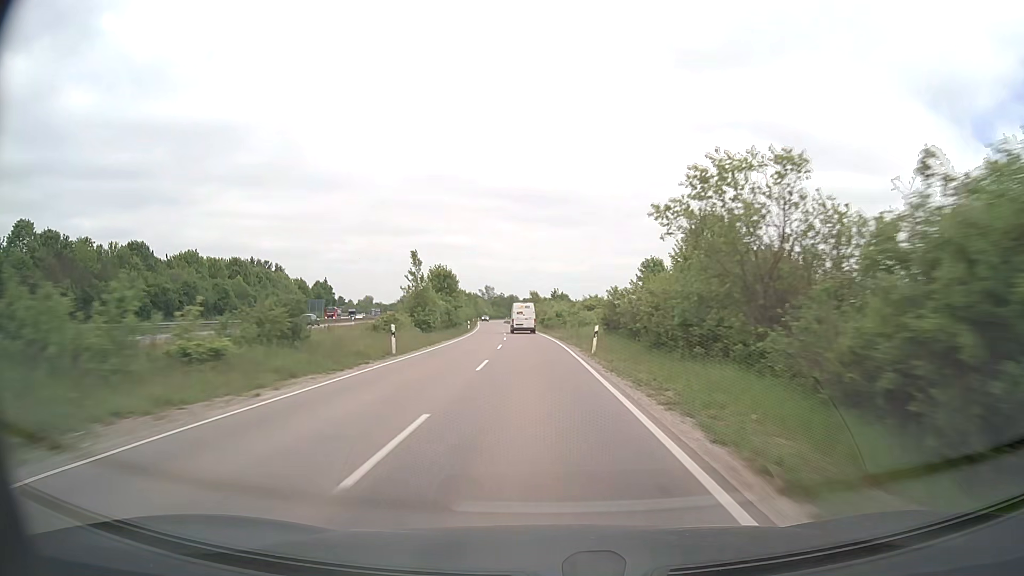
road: secondary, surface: asphalt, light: Day
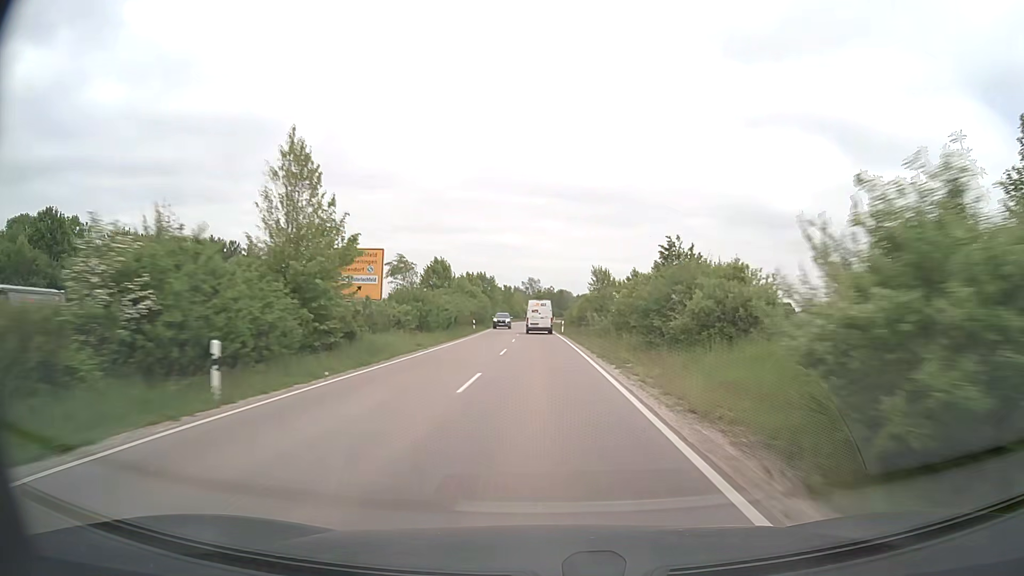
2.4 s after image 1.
(-2.6, +65.7) m; -4°
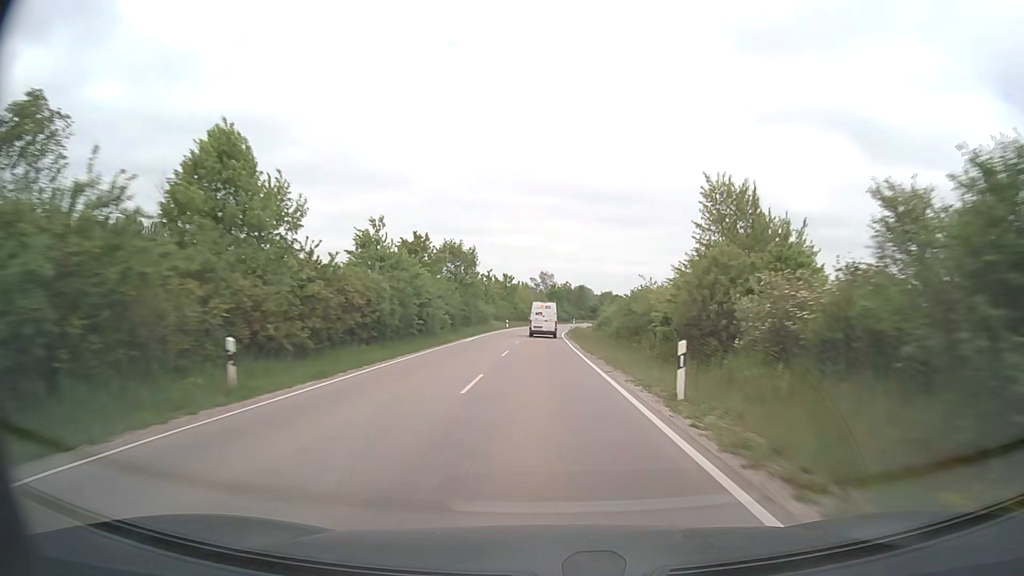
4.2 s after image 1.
(-0.6, +47.6) m; -1°
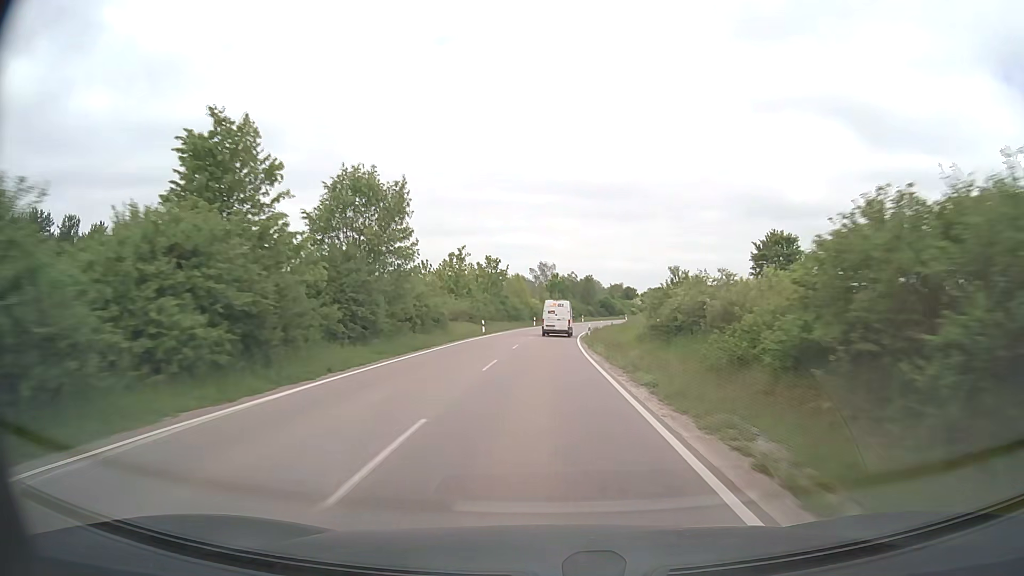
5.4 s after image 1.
(0.0, +31.4) m; 0°
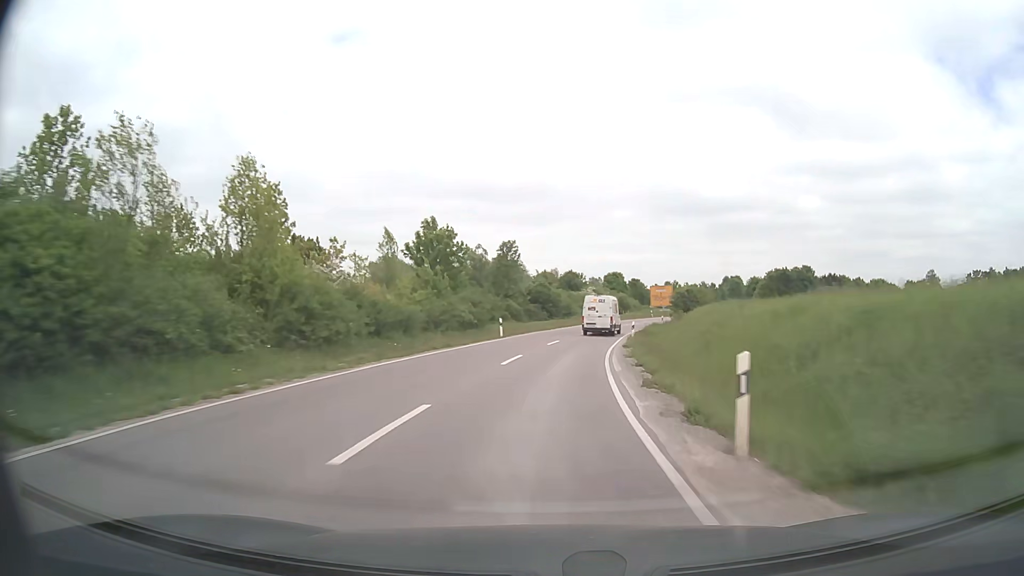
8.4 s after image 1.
(+3.4, +75.5) m; +7°
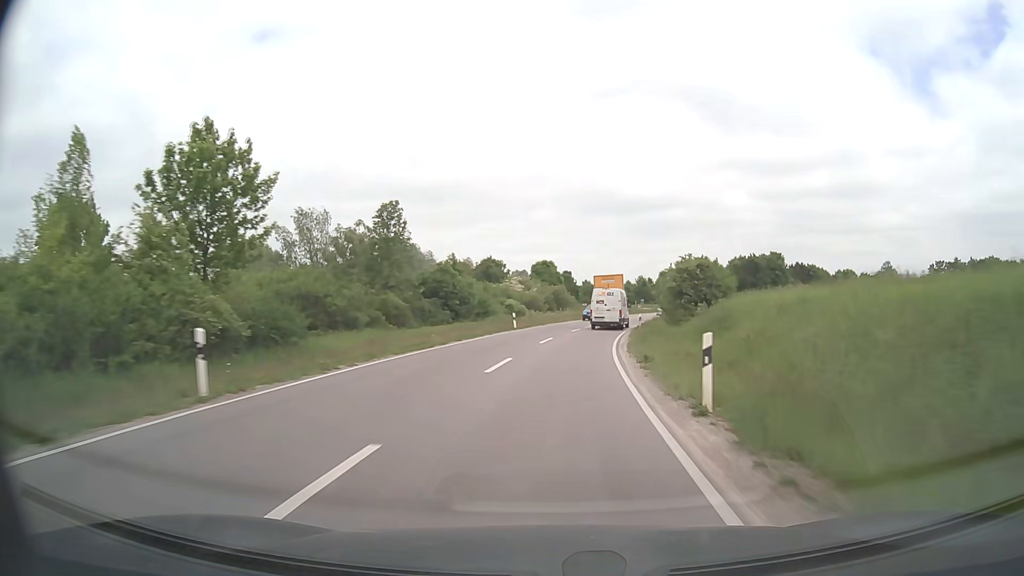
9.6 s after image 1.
(+1.4, +28.3) m; +6°
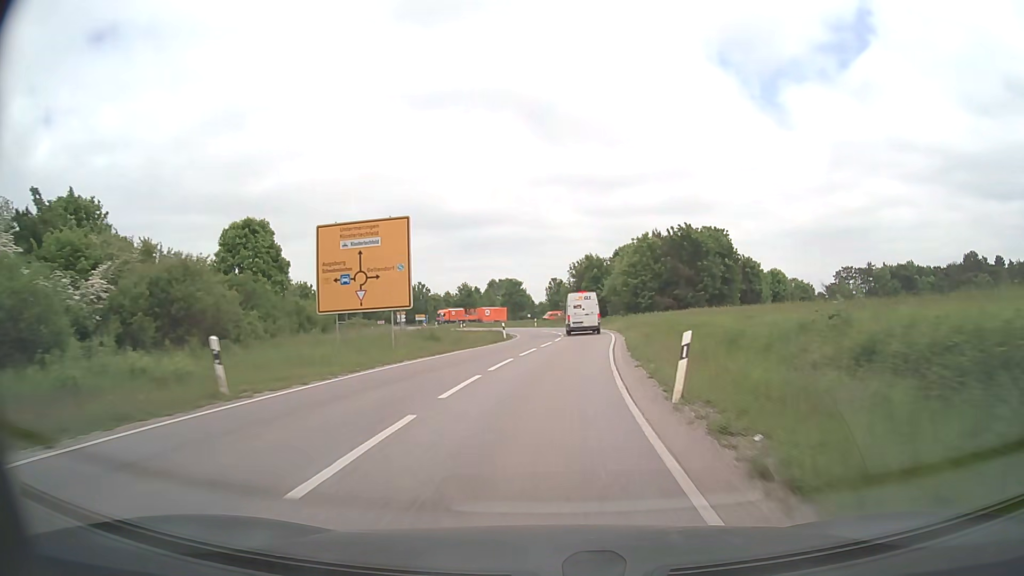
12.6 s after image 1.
(+8.5, +62.8) m; +15°
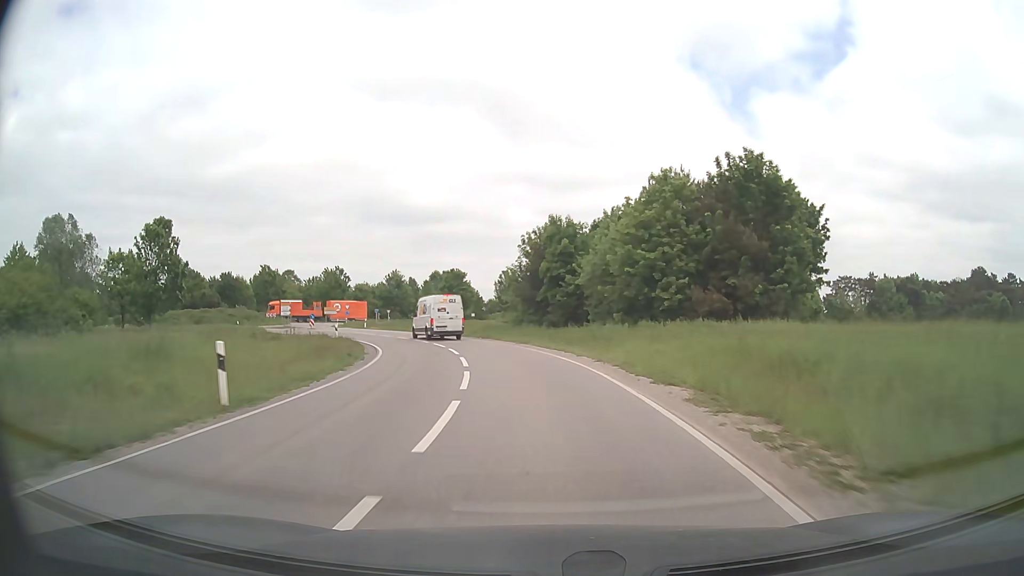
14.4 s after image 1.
(+1.7, +33.0) m; +4°
(0, +10) (-1, +20) (-3, +30) (-5, +39) (-9, +49) (-13, +58) (-18, +66) (-23, +75) (-28, +84) (-32, +93) m
